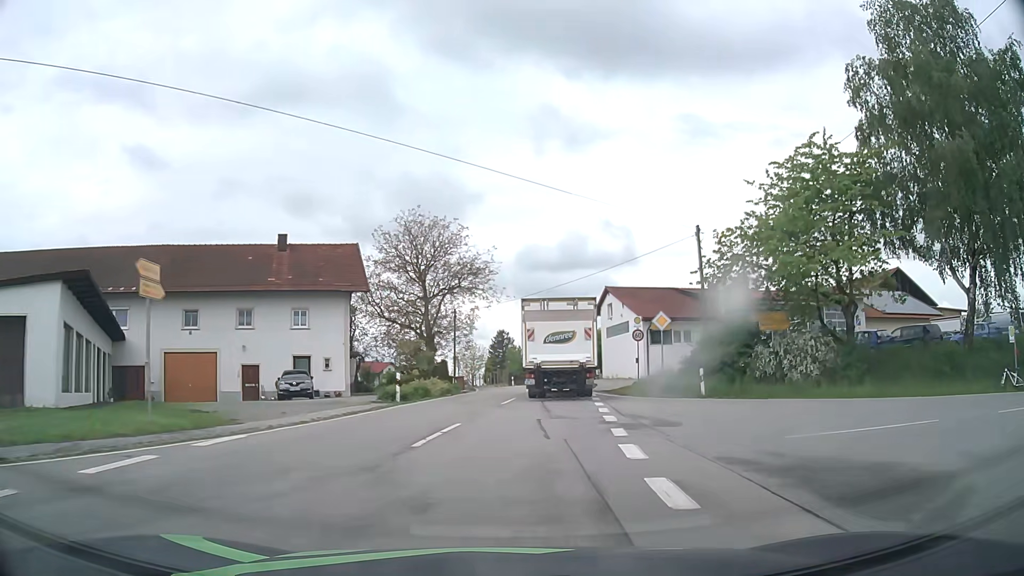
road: tertiary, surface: asphalt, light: Day
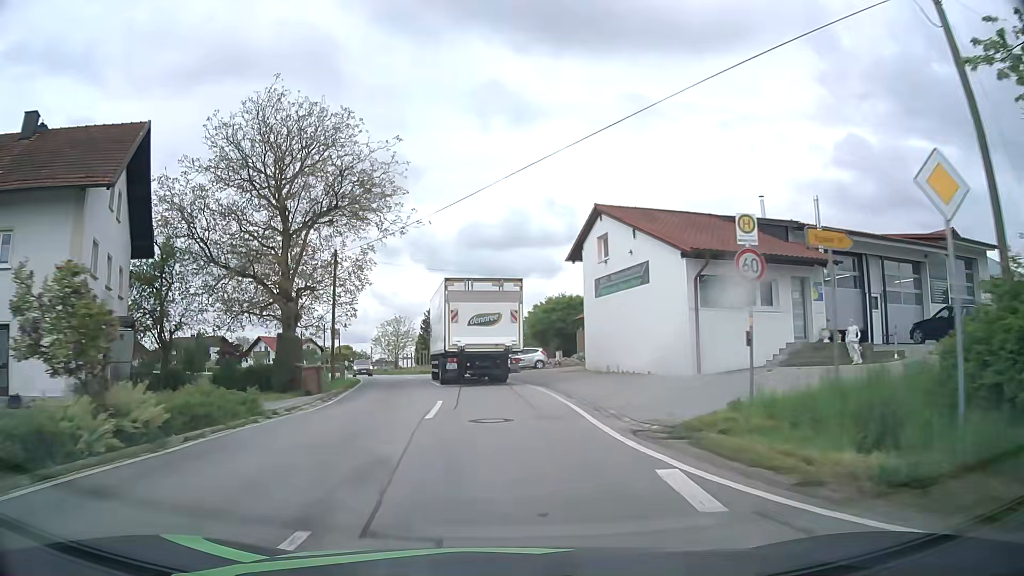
(+1.3, +21.9) m; +5°
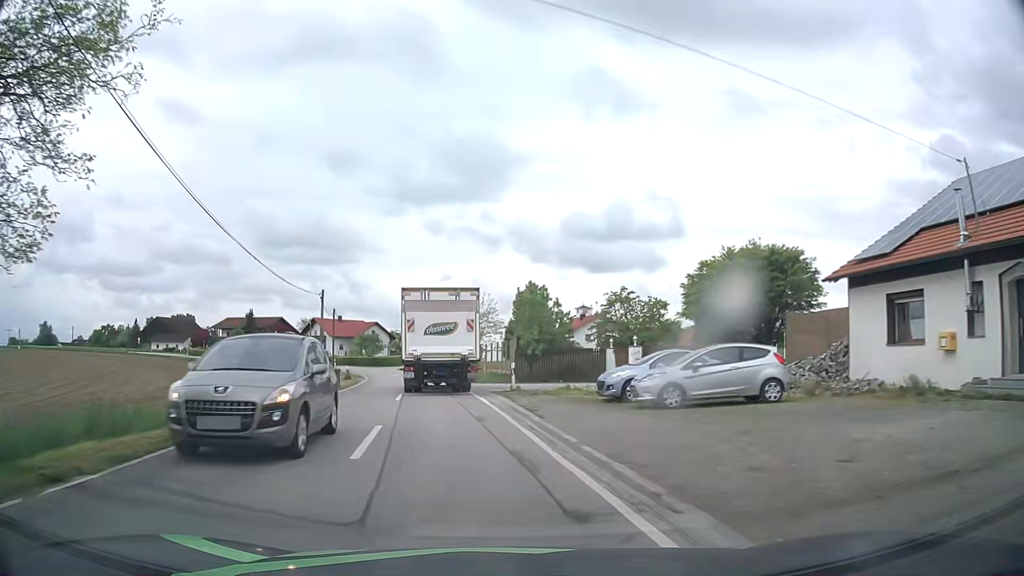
(-1.6, +28.3) m; -9°
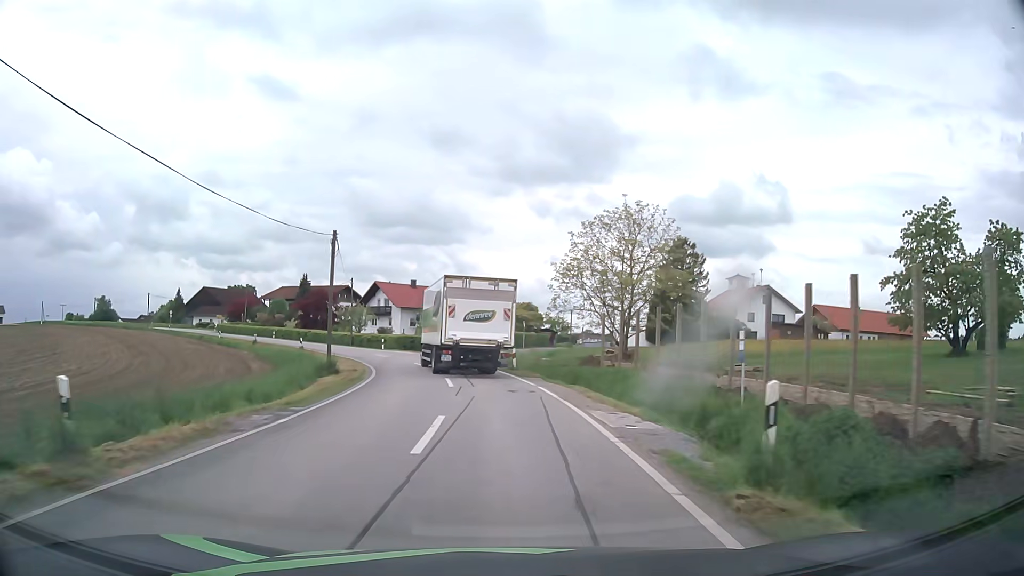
(-3.9, +36.2) m; -8°
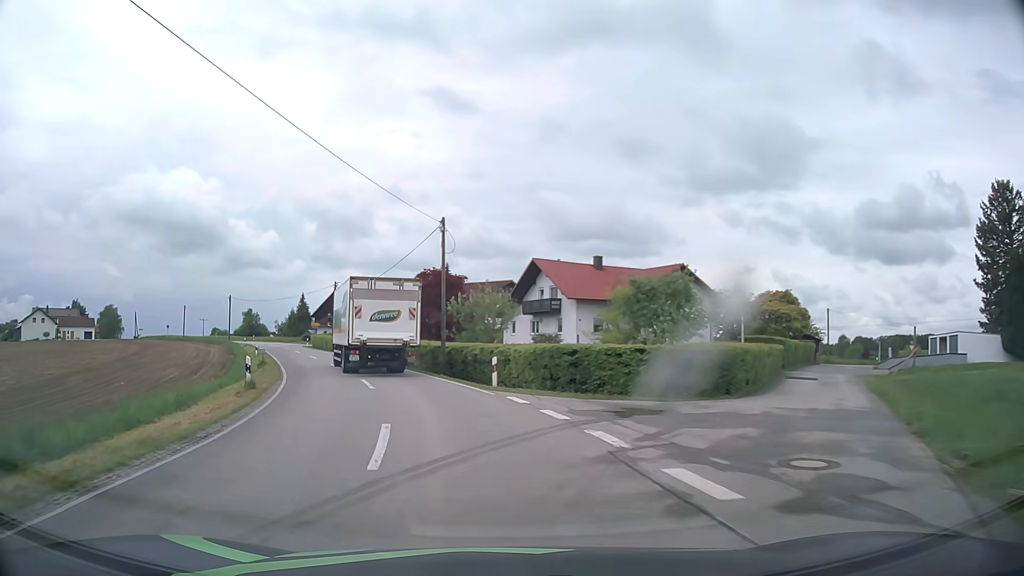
(-3.9, +37.1) m; -17°
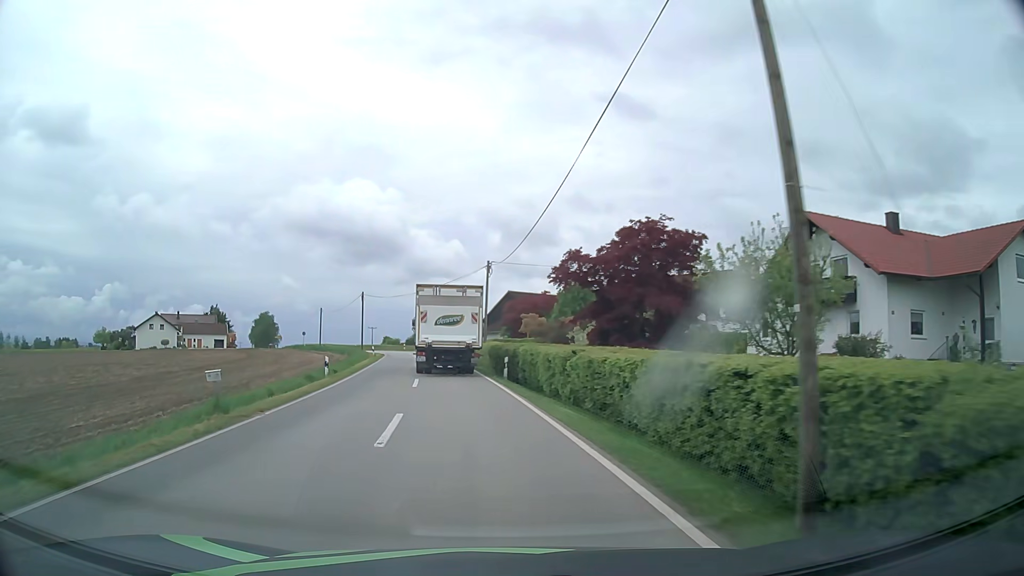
(-3.1, +22.3) m; -16°
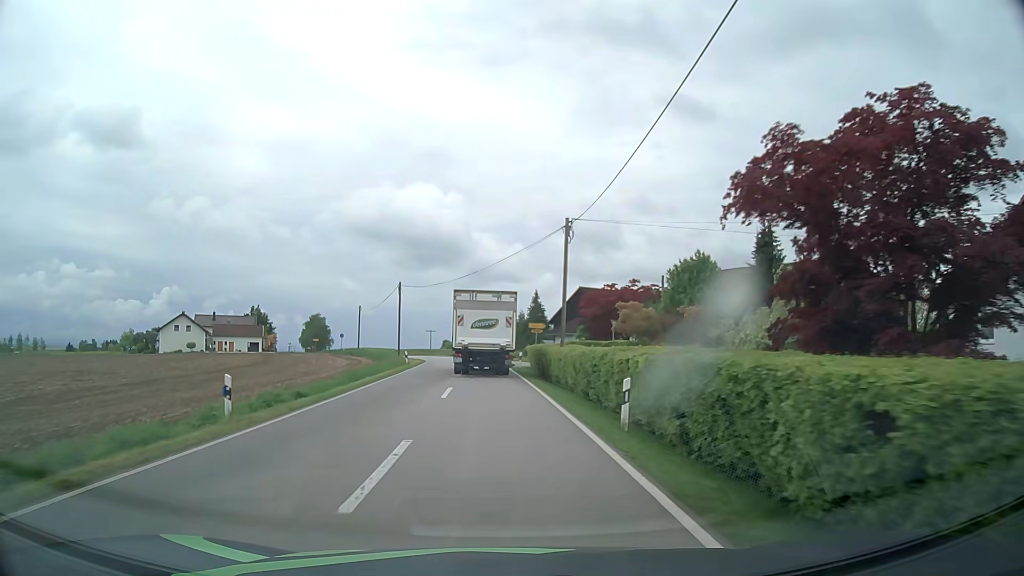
(-0.9, +15.6) m; -6°
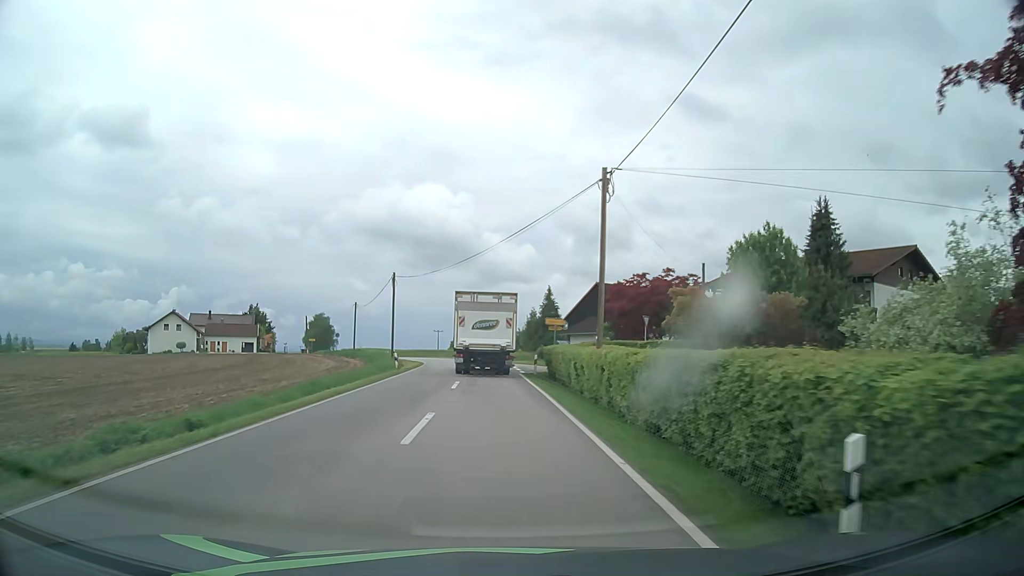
(-0.1, +8.0) m; -1°
(0, +10) (0, +20) (-1, +30) (-1, +40) (-2, +50) (-4, +60) (-7, +69) (-11, +78) (-15, +87) (-19, +96) m
